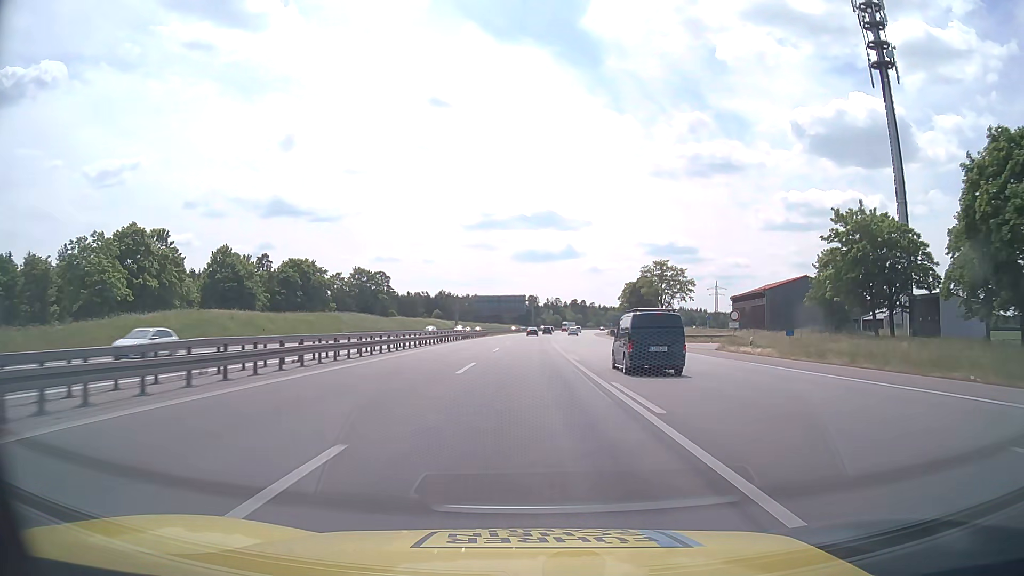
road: motorway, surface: asphalt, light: Day
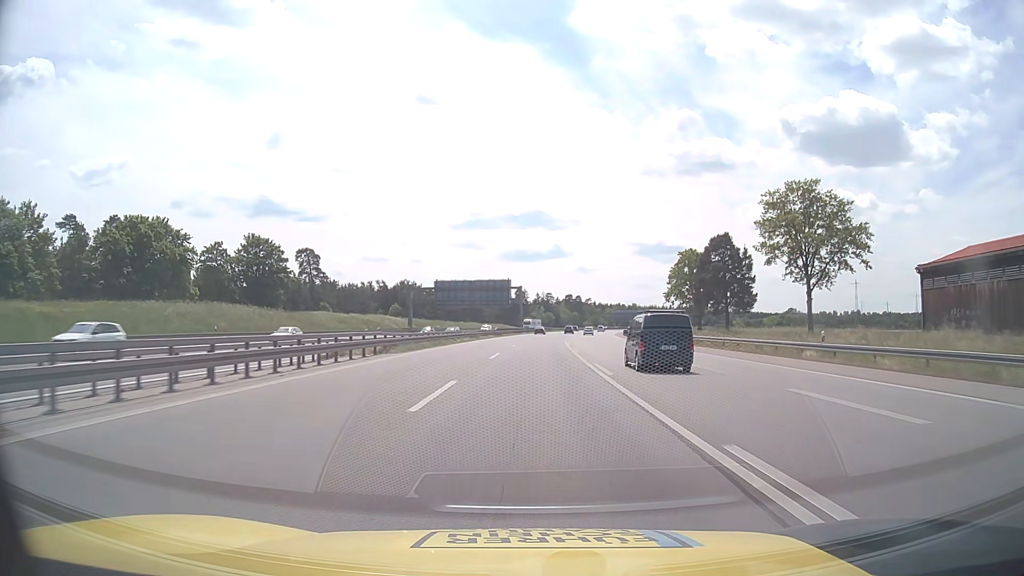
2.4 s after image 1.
(+0.3, +63.4) m; +1°
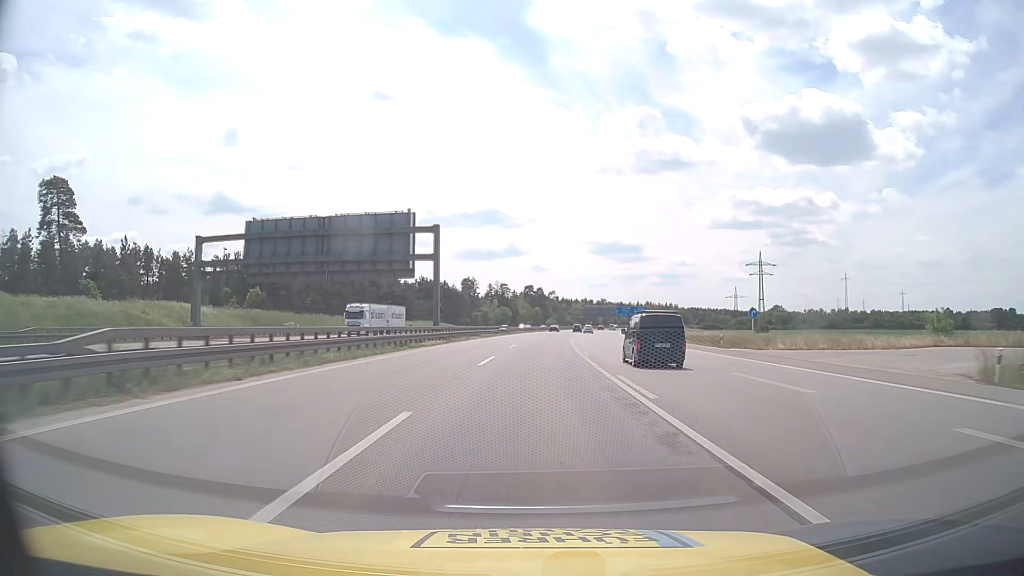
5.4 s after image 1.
(+2.6, +79.1) m; +4°
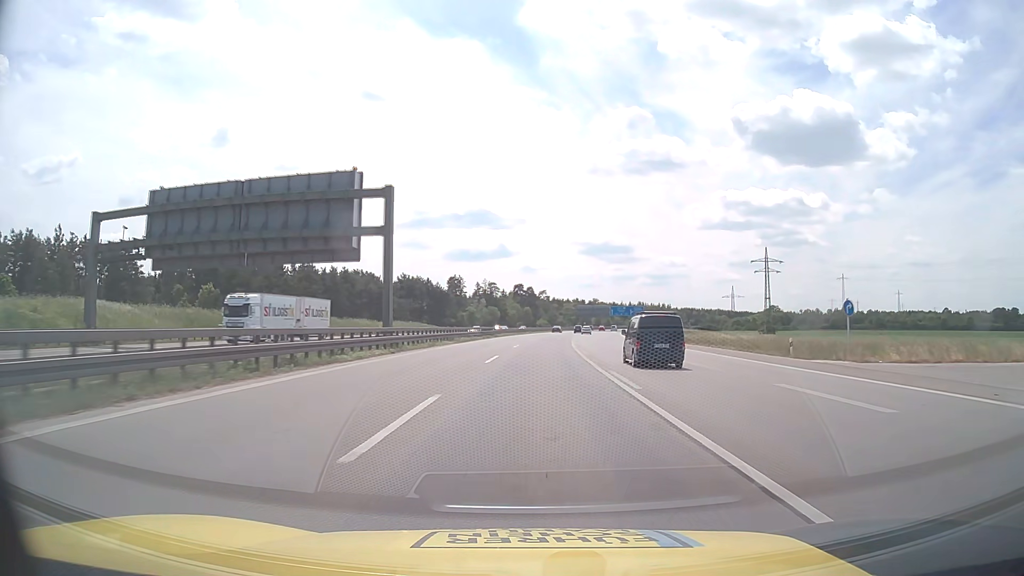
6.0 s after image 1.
(+0.1, +15.8) m; +1°
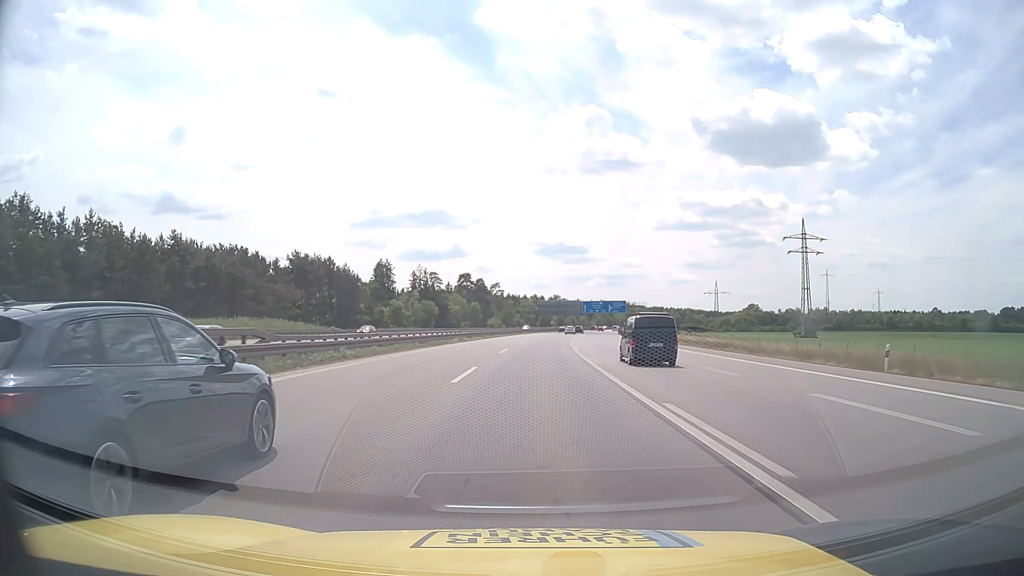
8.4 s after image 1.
(+2.1, +63.1) m; +4°
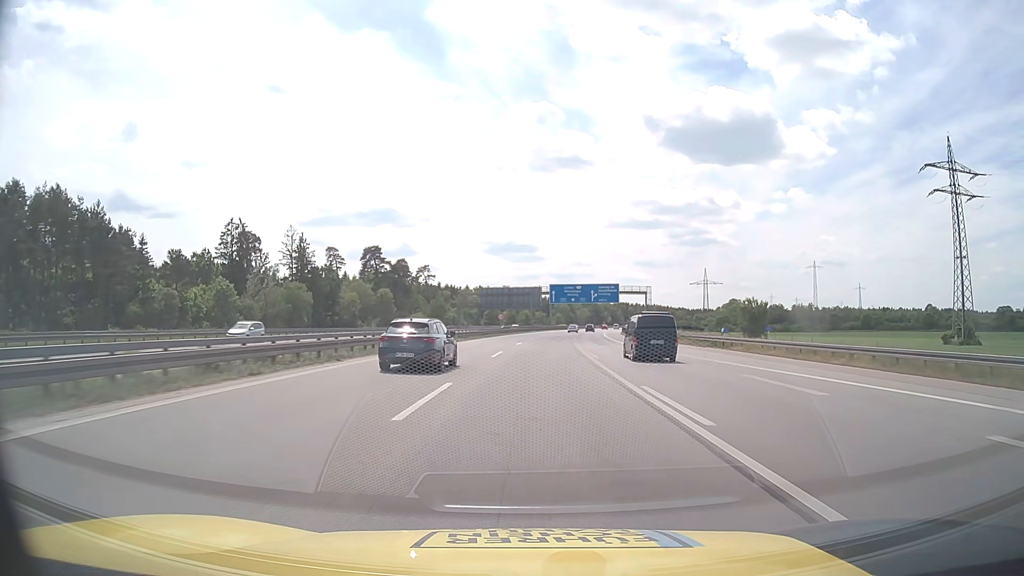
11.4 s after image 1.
(+2.9, +78.9) m; +4°
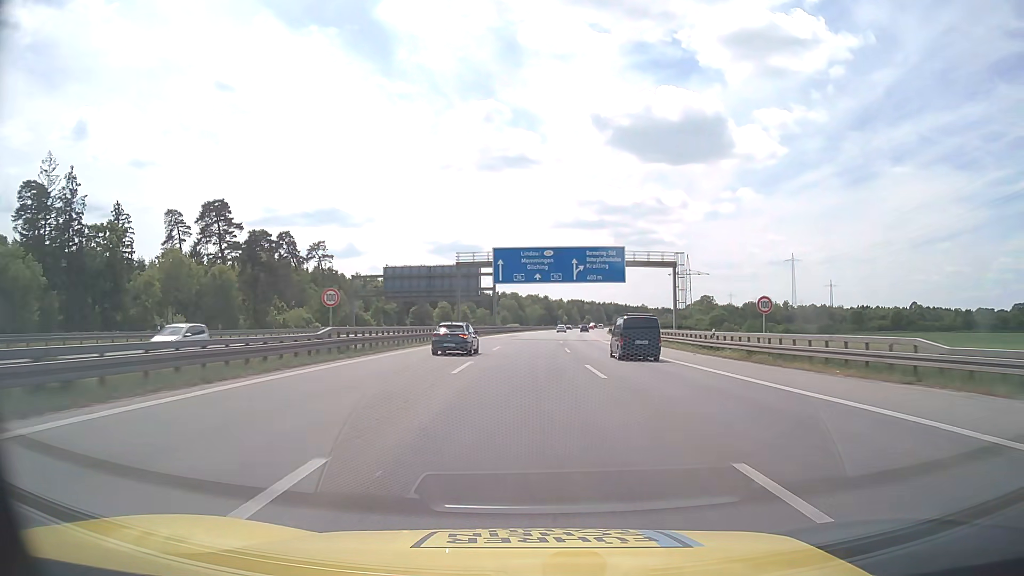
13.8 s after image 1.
(+2.3, +63.1) m; +5°
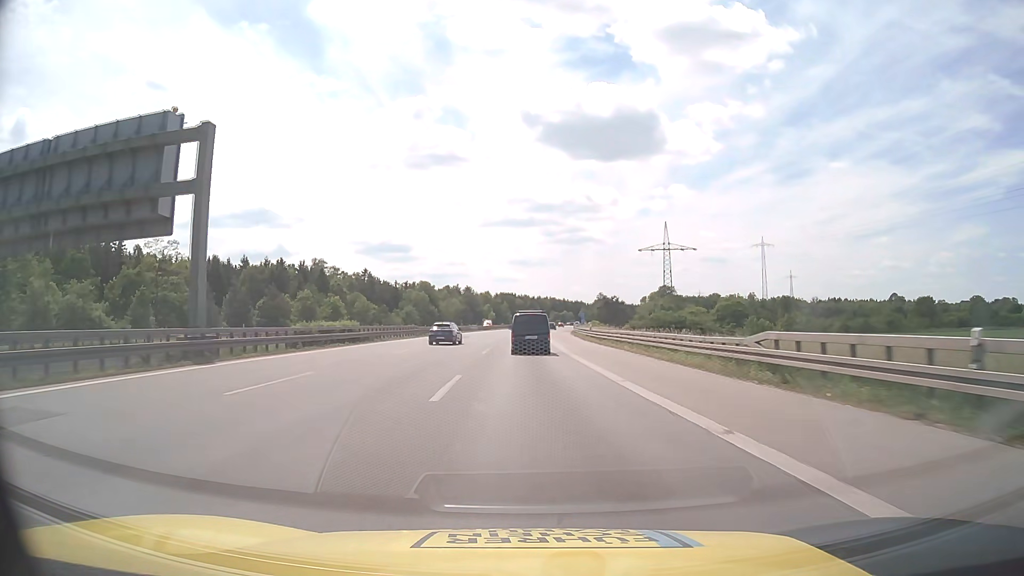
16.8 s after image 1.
(+5.4, +78.4) m; +6°
(0, +10) (0, +20) (0, +30) (0, +40) (0, +50) (0, +60) (0, +70) (0, +80) (0, +90) (+1, +100) m
